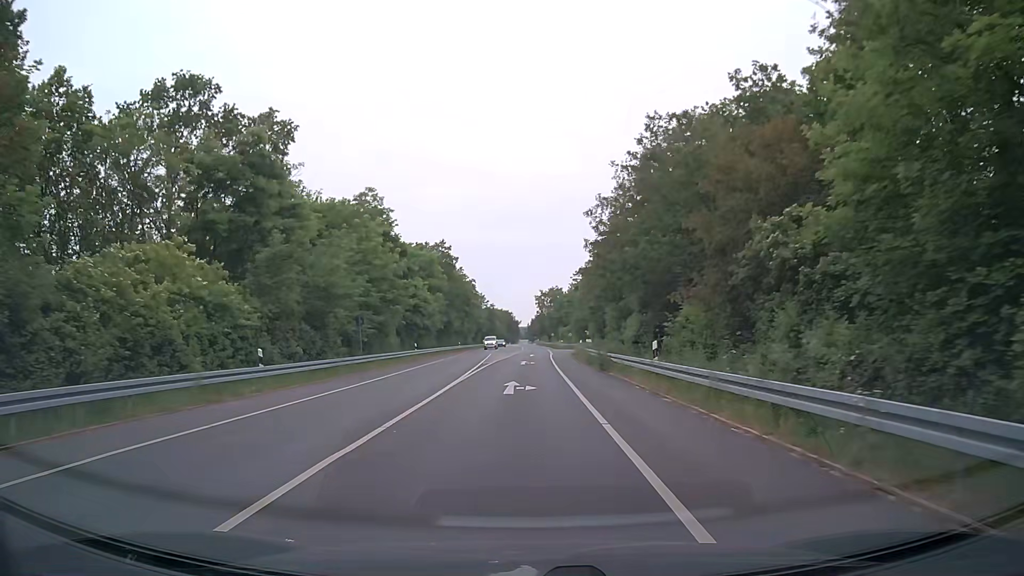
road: tertiary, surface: asphalt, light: Day
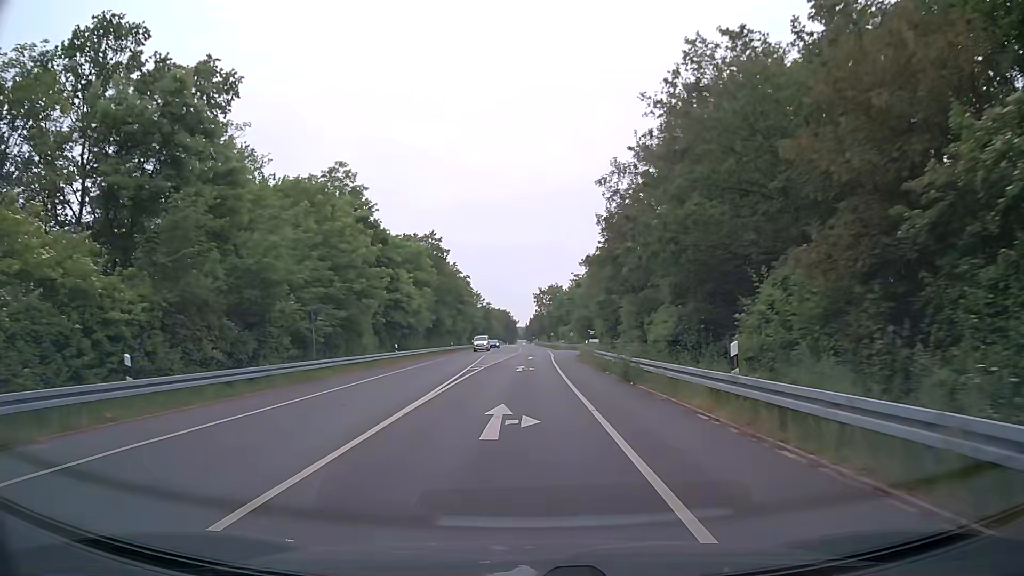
(0.0, +7.7) m; +1°
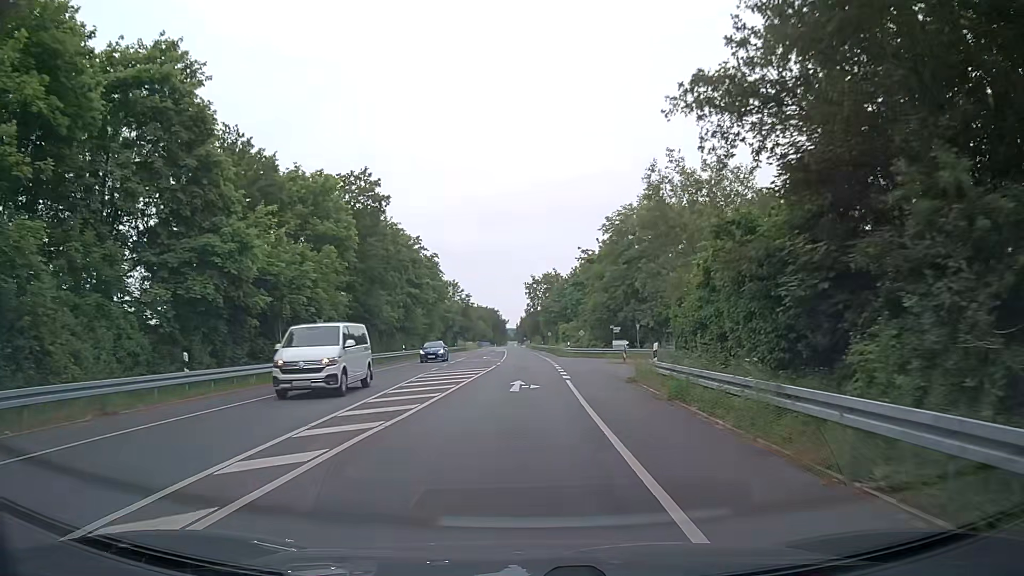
(-0.2, +30.6) m; 0°
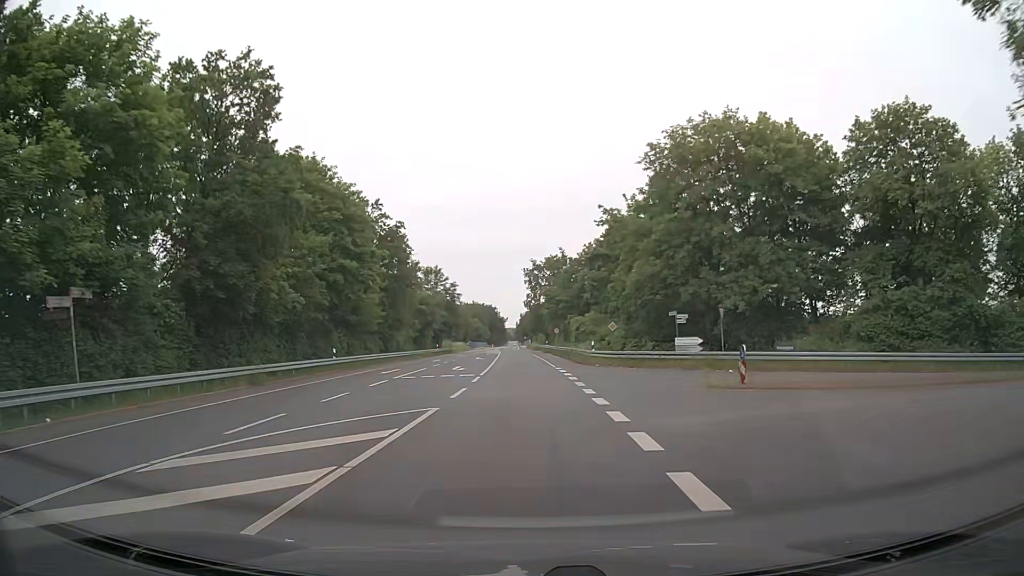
(0.0, +23.0) m; 0°
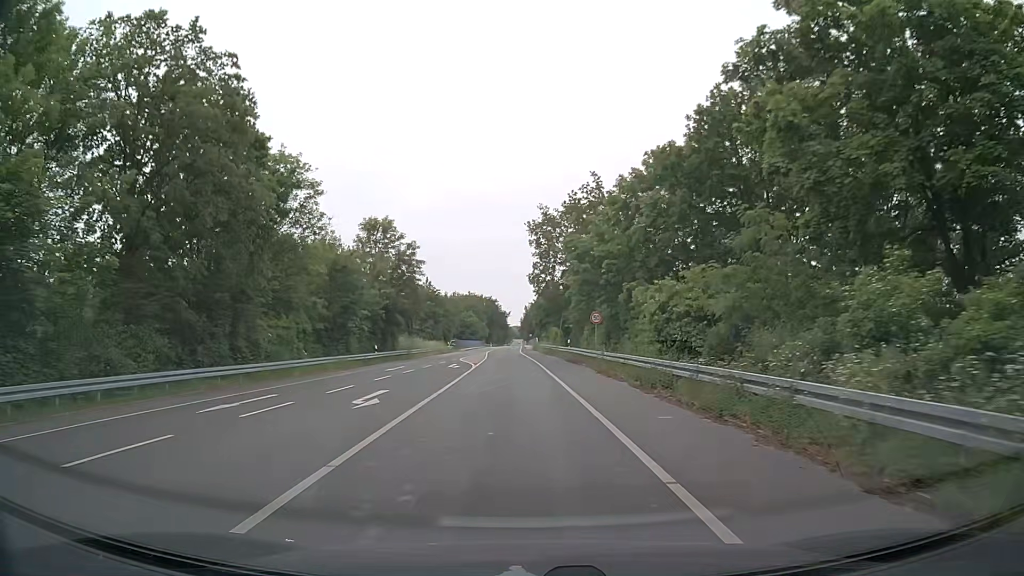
(-0.3, +38.3) m; -1°
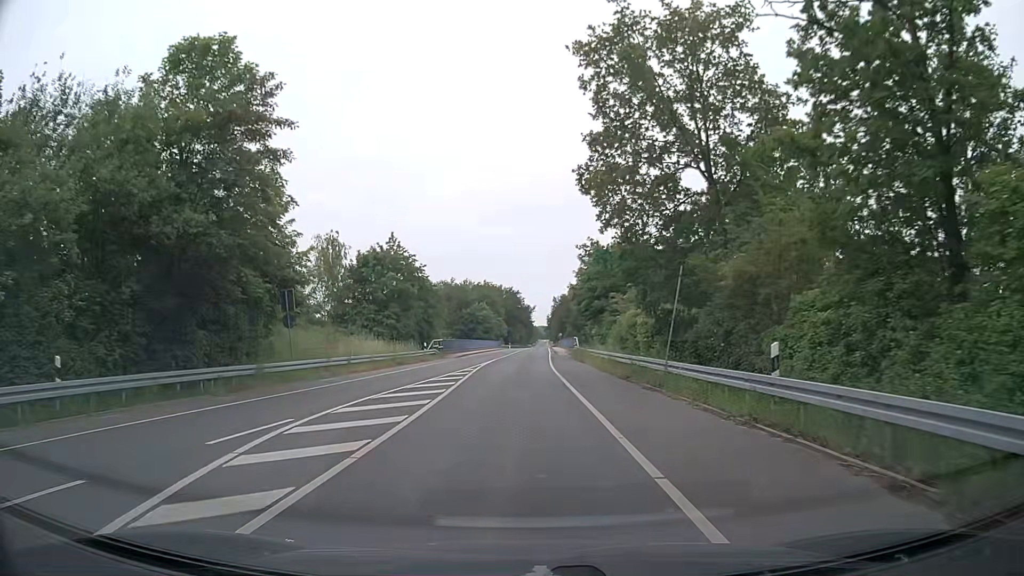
(-0.6, +38.1) m; -3°
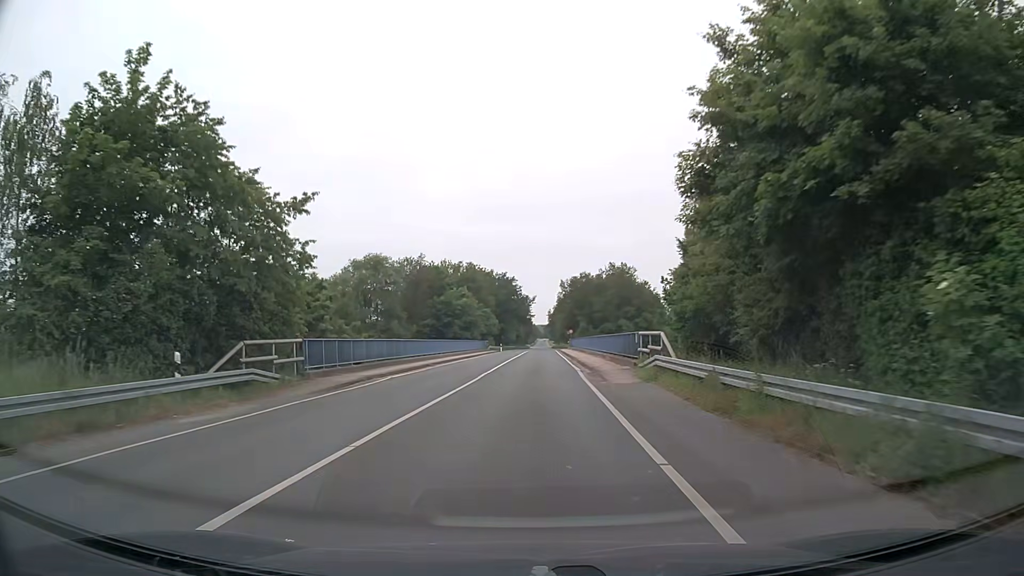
(+0.4, +38.0) m; +1°
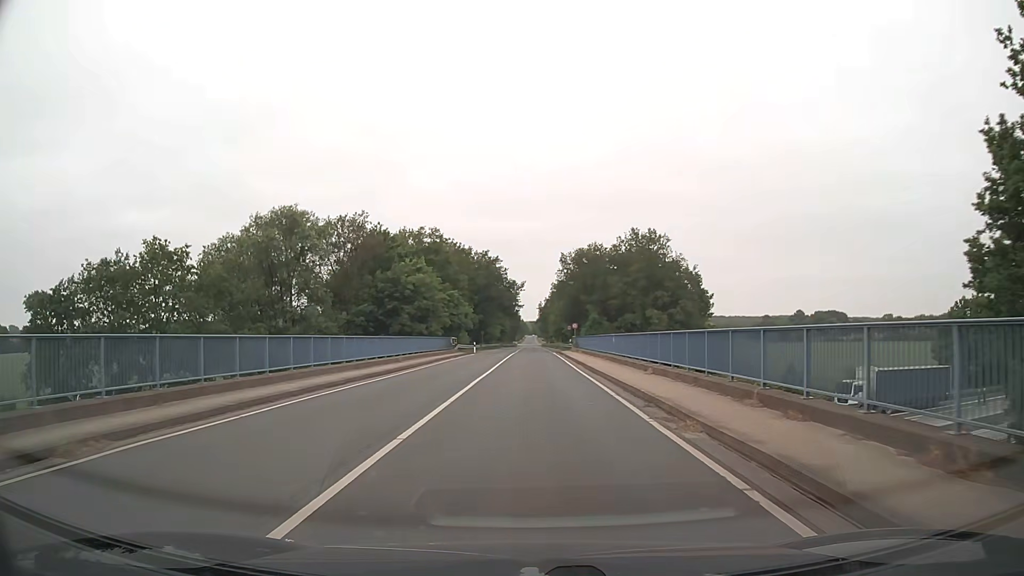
(+0.2, +30.4) m; +1°
(0, +10) (0, +20) (0, +30) (+1, +40) (+1, +50) (+1, +60) (+1, +70) (+1, +80) (+1, +90) (+2, +100) m
